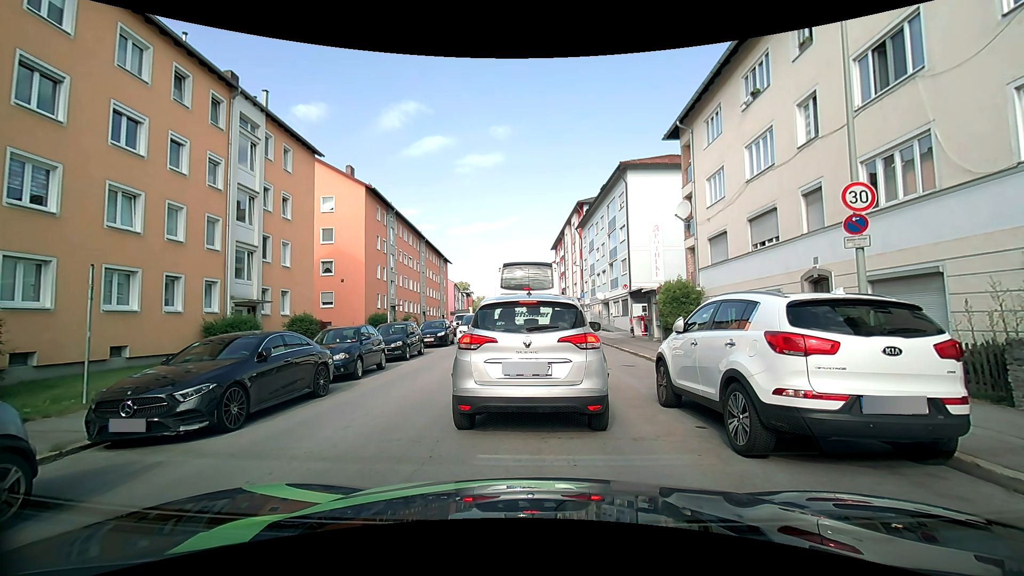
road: tertiary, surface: asphalt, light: Day
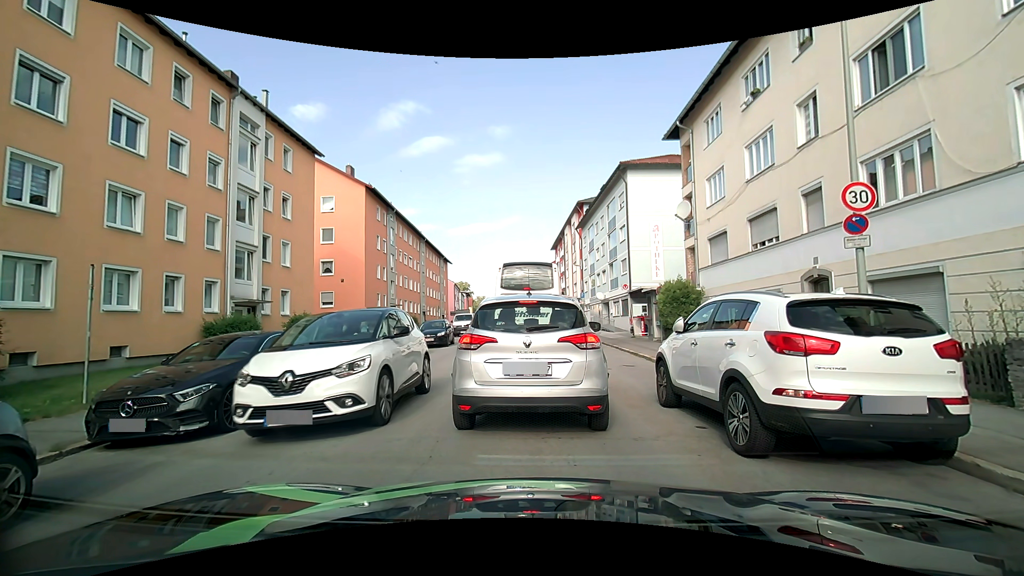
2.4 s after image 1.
(0.0, 0.0) m; 0°
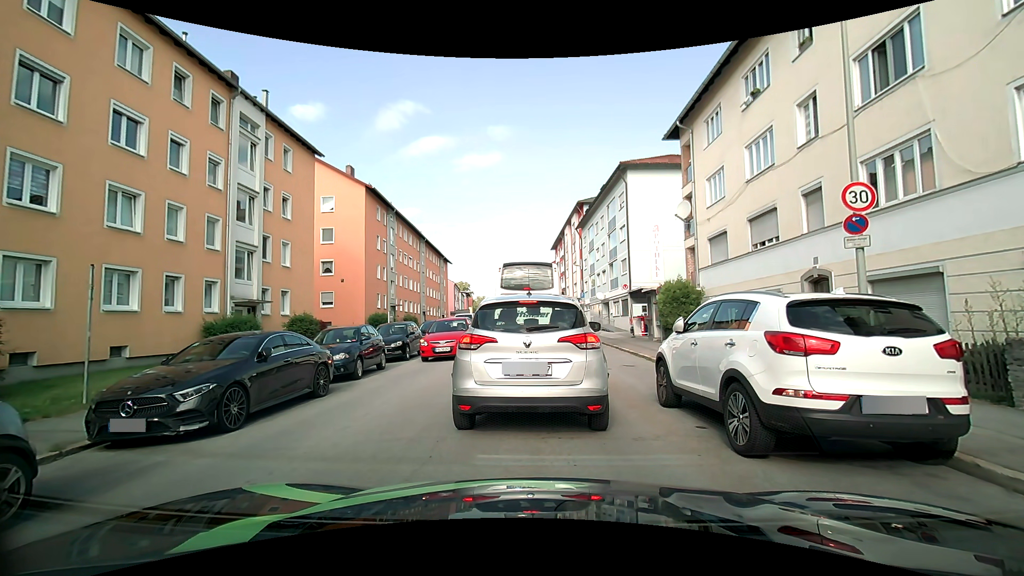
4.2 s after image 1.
(0.0, 0.0) m; 0°
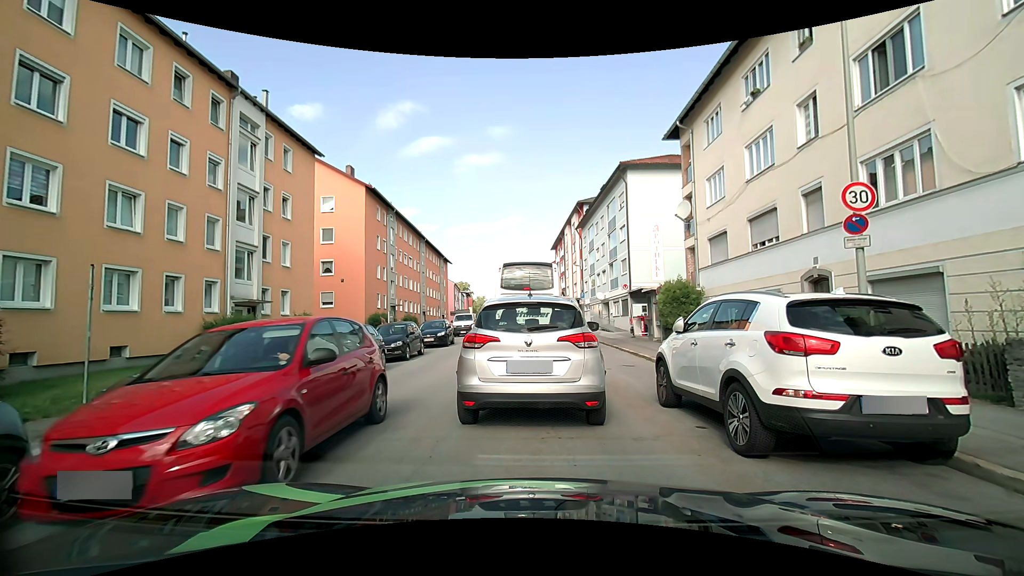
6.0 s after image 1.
(0.0, 0.0) m; 0°
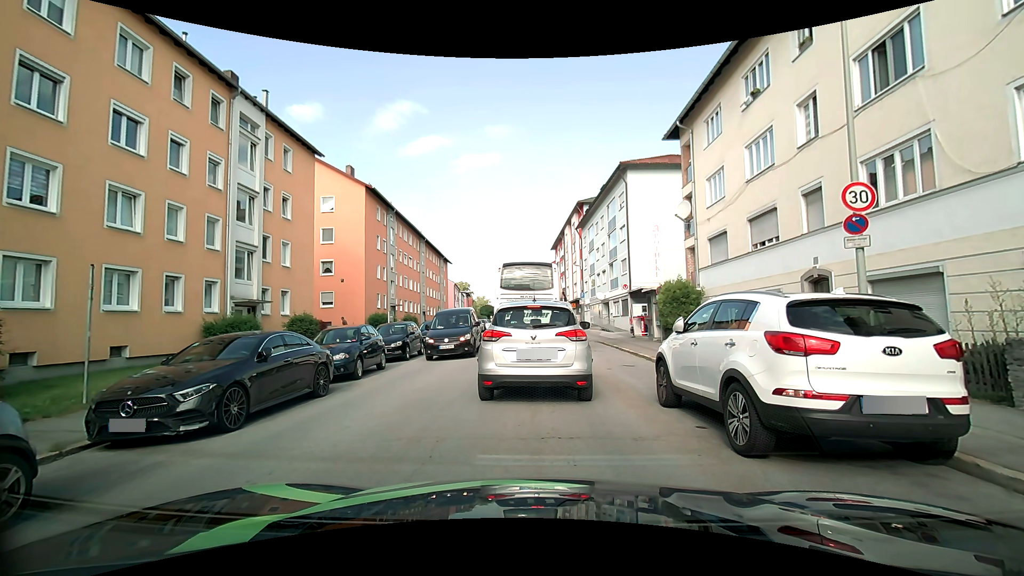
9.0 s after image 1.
(0.0, 0.0) m; 0°
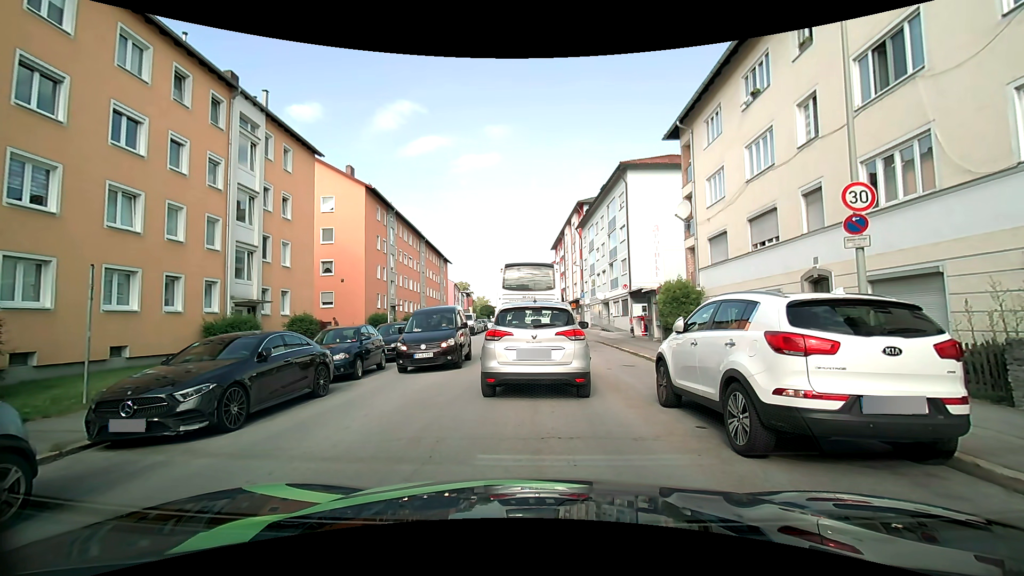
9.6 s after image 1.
(0.0, 0.0) m; 0°
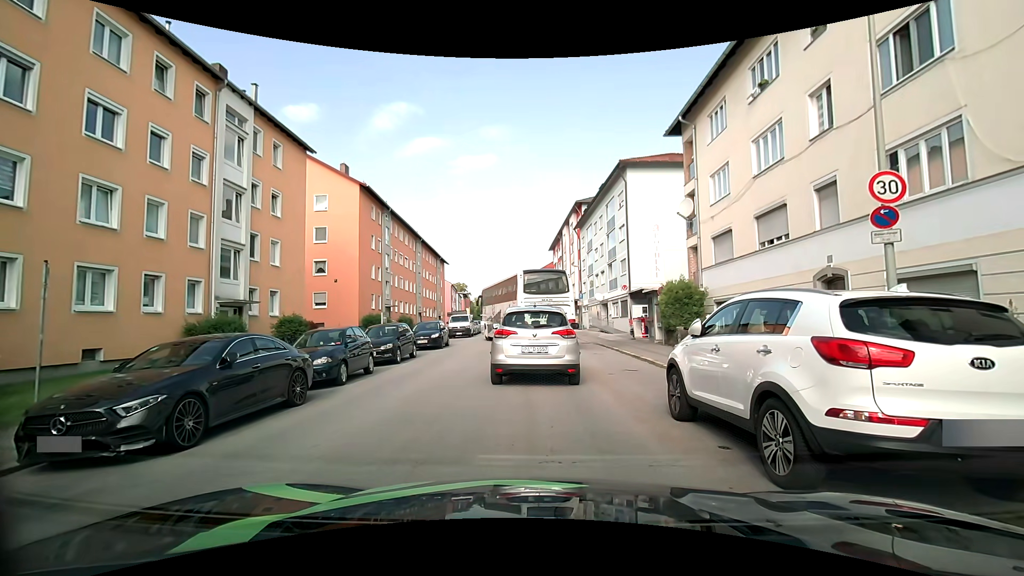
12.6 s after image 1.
(0.0, +0.9) m; 0°
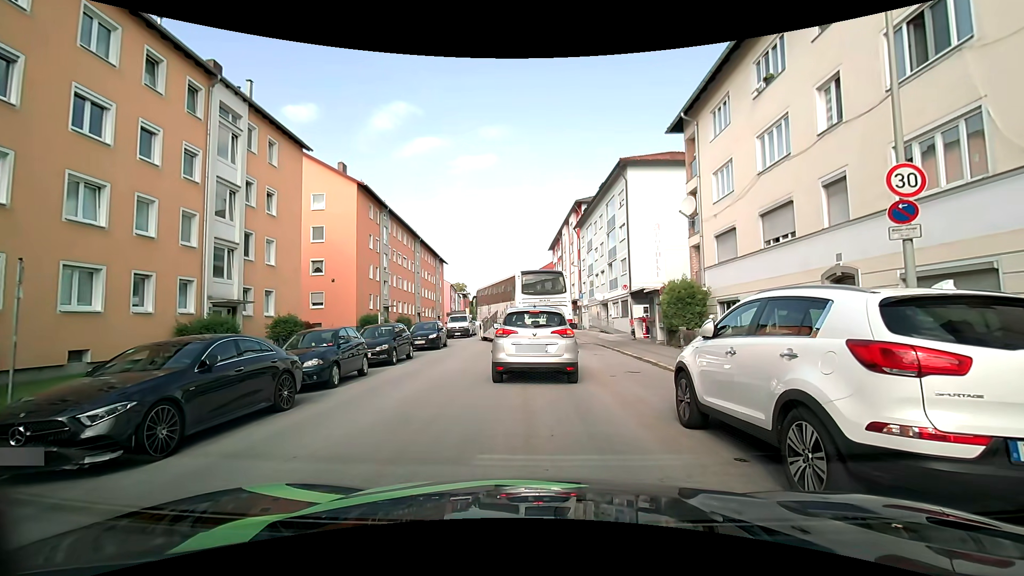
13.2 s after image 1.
(0.0, +0.5) m; 0°
